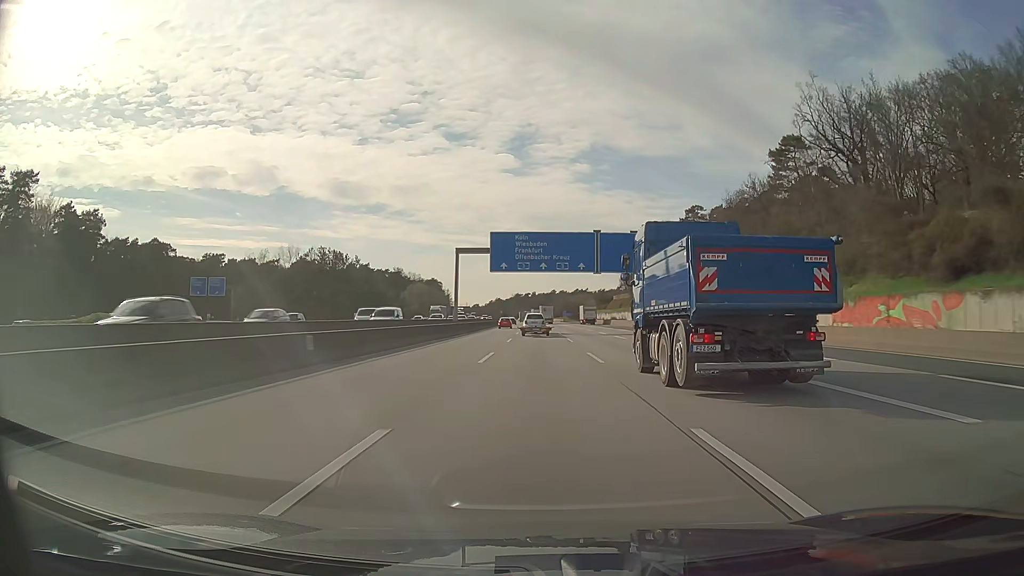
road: motorway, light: Day
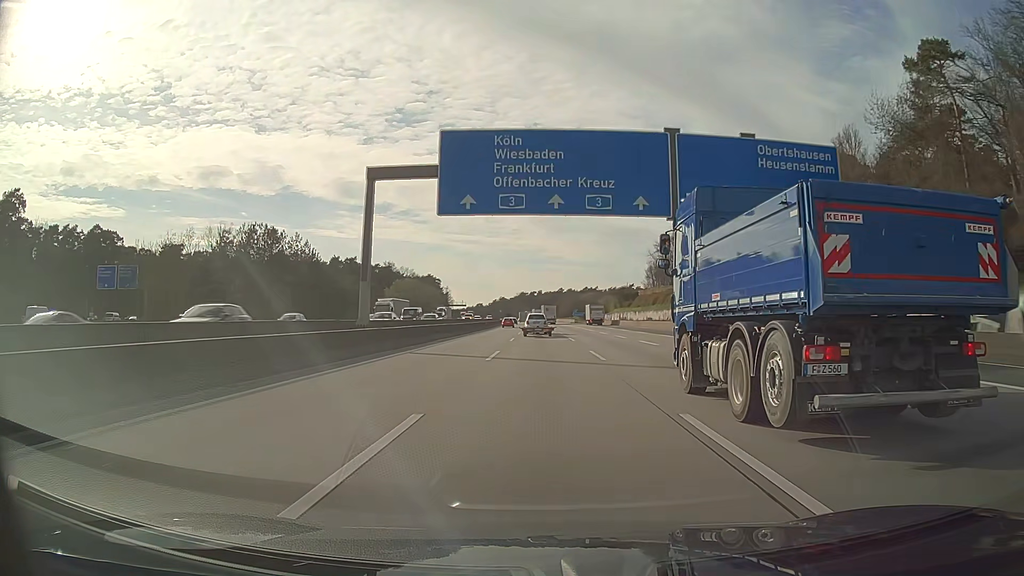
(-0.1, +34.7) m; 0°
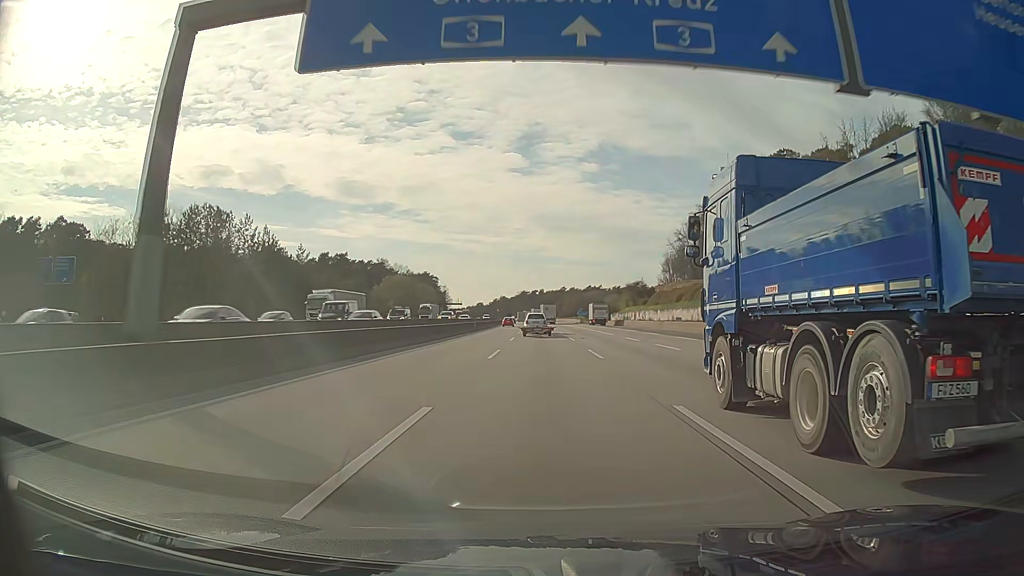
(0.0, +17.3) m; 0°
(0, +10) (0, +20) (0, +30) (0, +40) (0, +50) (0, +60) (0, +70) (0, +80) (0, +90) (-1, +100) m
